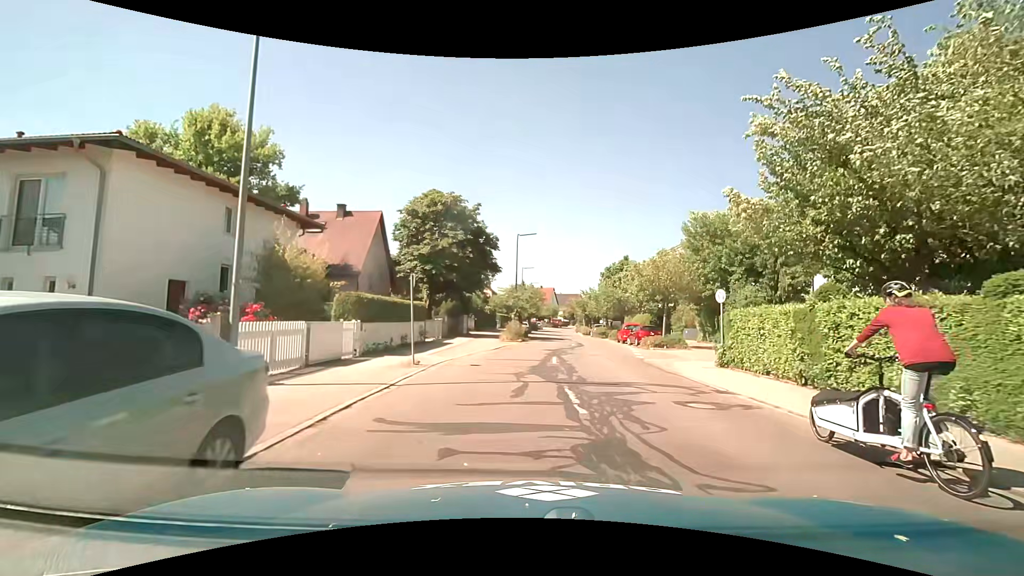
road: tertiary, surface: asphalt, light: Day
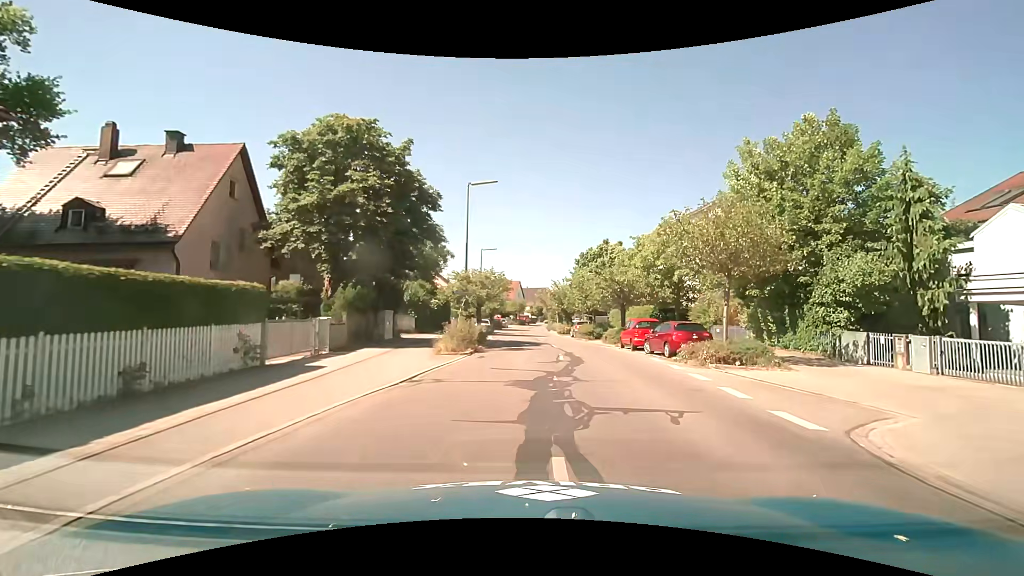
(+0.1, +14.5) m; +3°
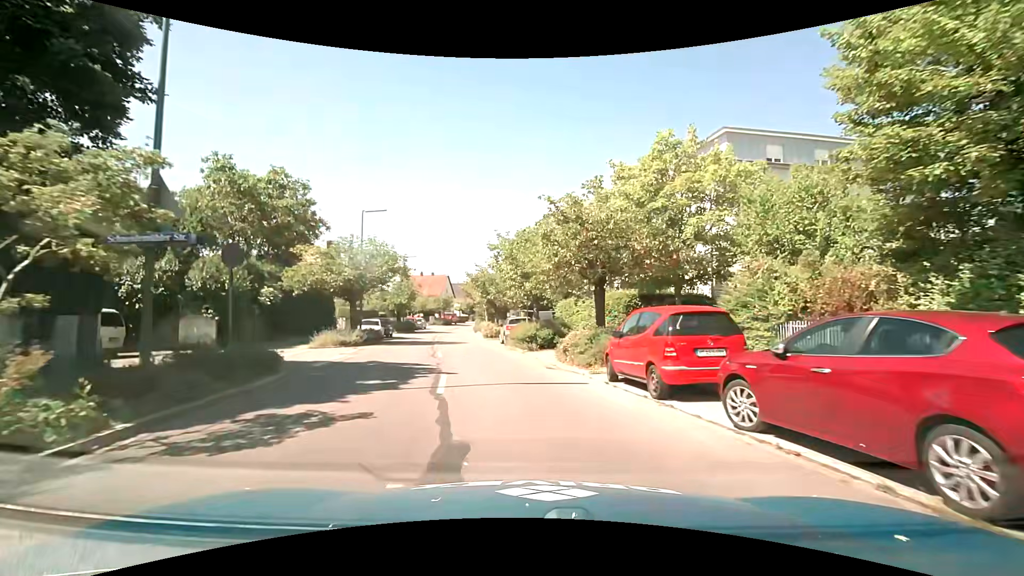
(+1.8, +16.9) m; +8°
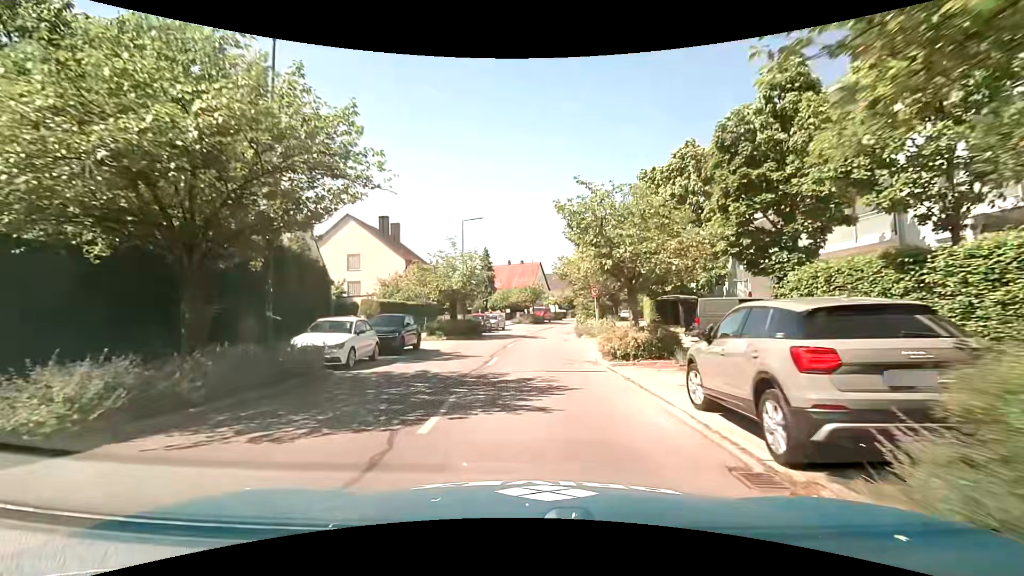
(-2.4, +21.3) m; -12°
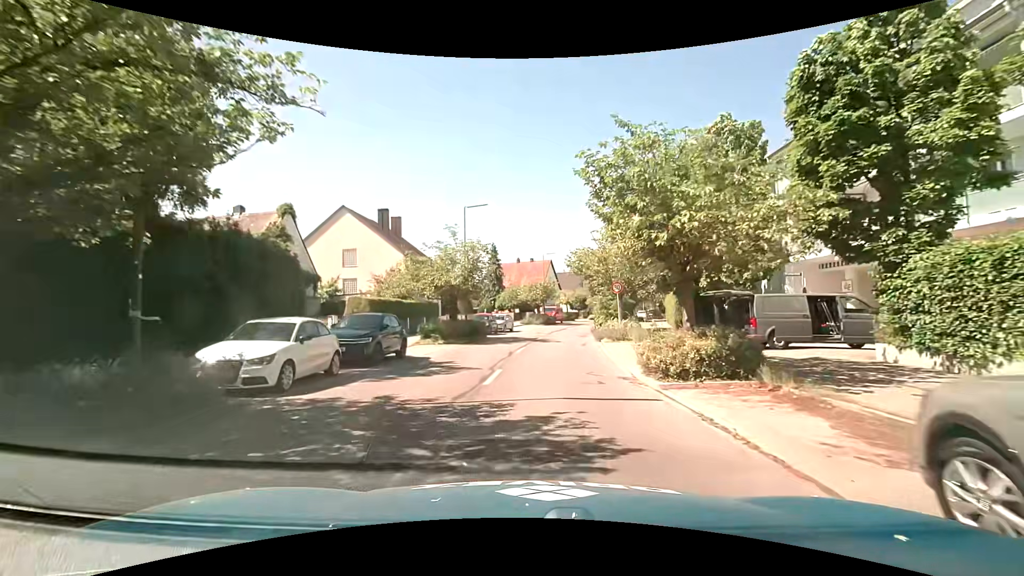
(0.0, +4.3) m; -1°
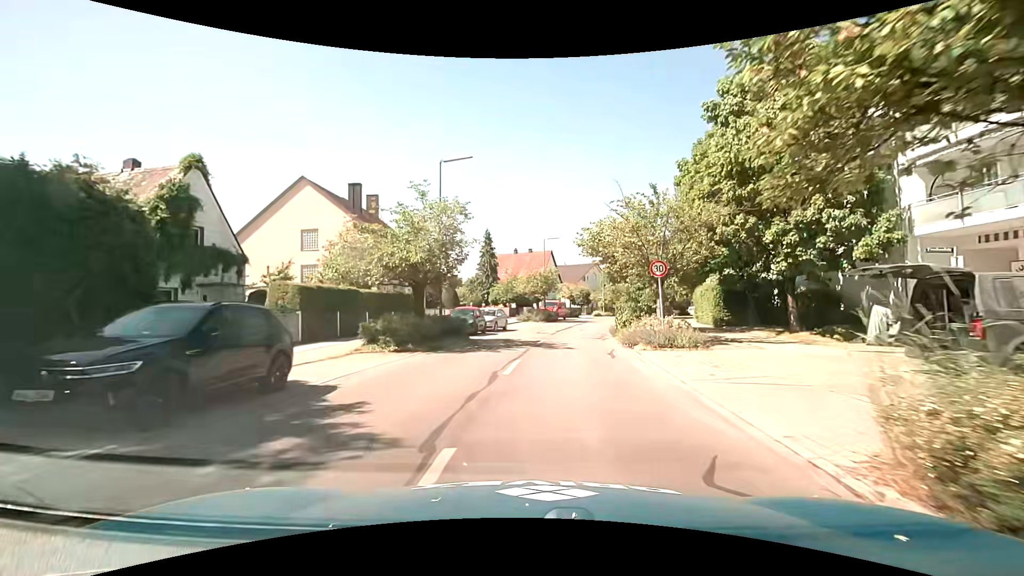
(0.0, +8.6) m; +2°
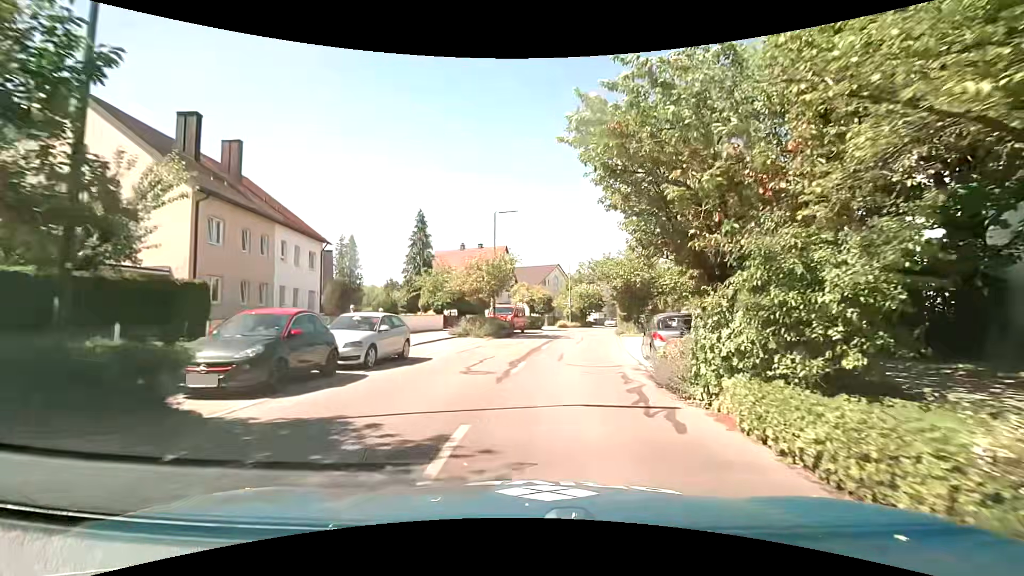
(+0.3, +16.7) m; +3°
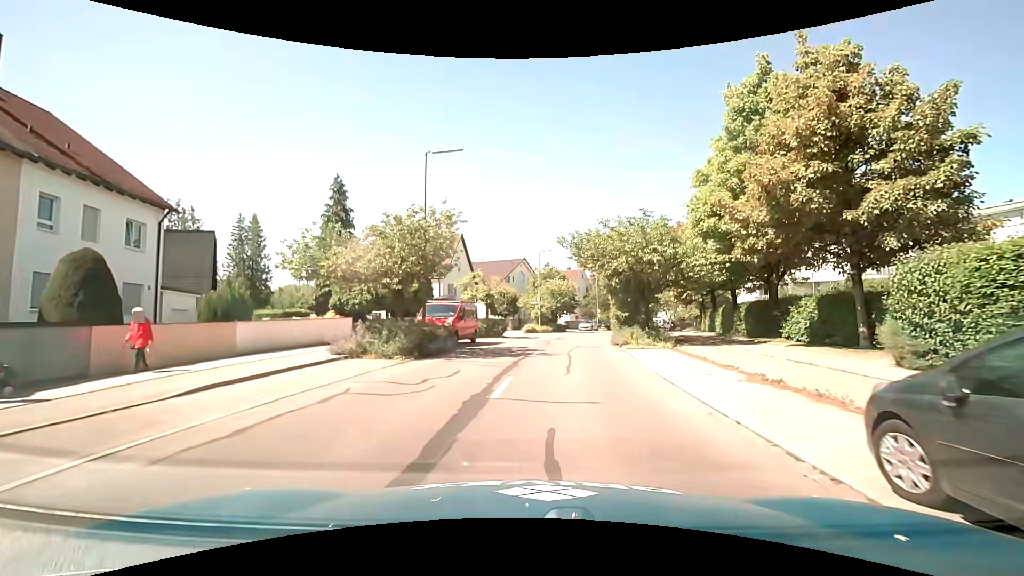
(+0.6, +12.7) m; +5°
(0, +10) (+1, +20) (+2, +30) (+4, +40) (+6, +49) (+9, +59) (+13, +68) (+17, +77) (+23, +85) (+30, +93) m
